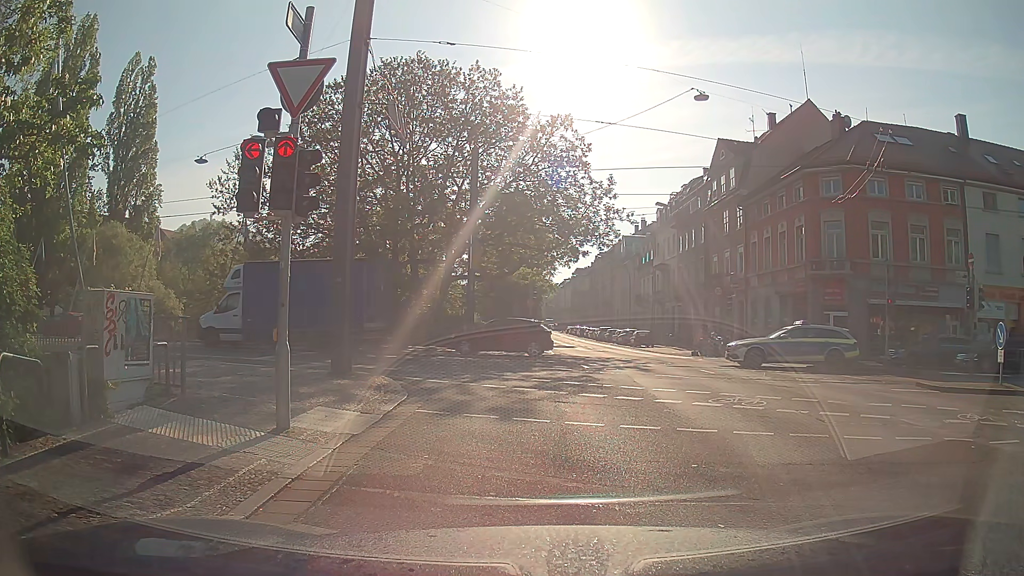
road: primary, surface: asphalt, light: Day
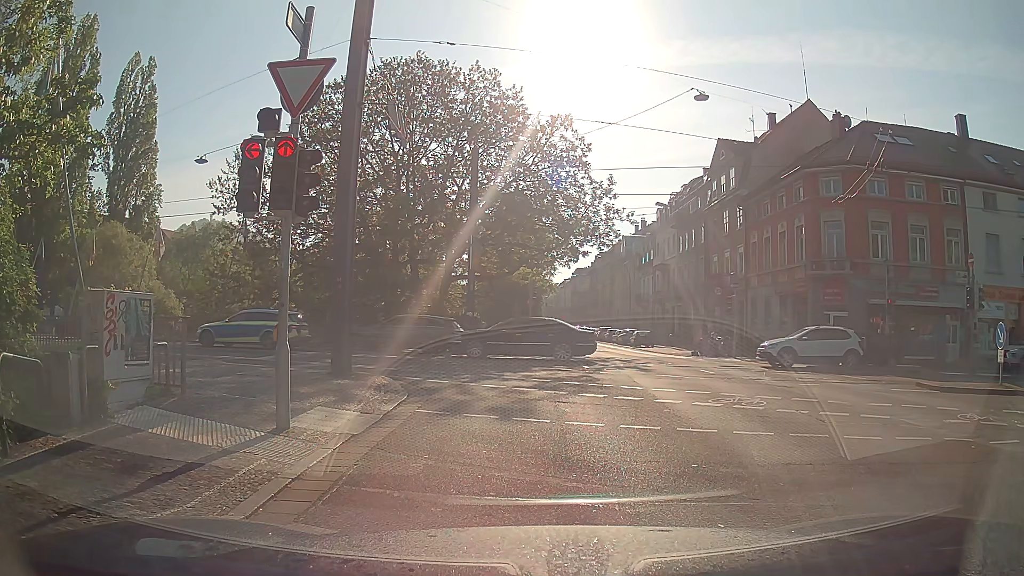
(0.0, 0.0) m; 0°
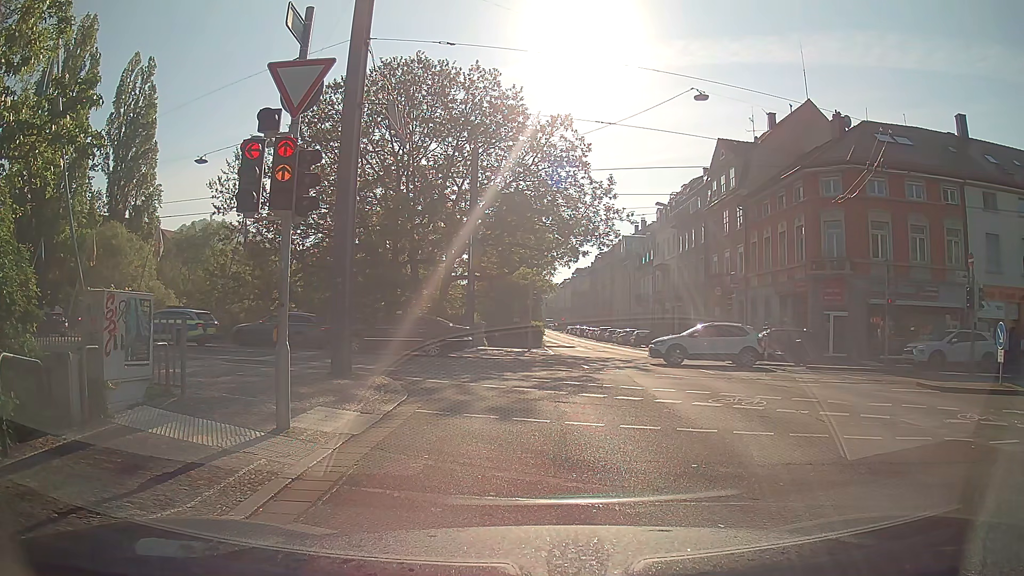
(0.0, 0.0) m; 0°
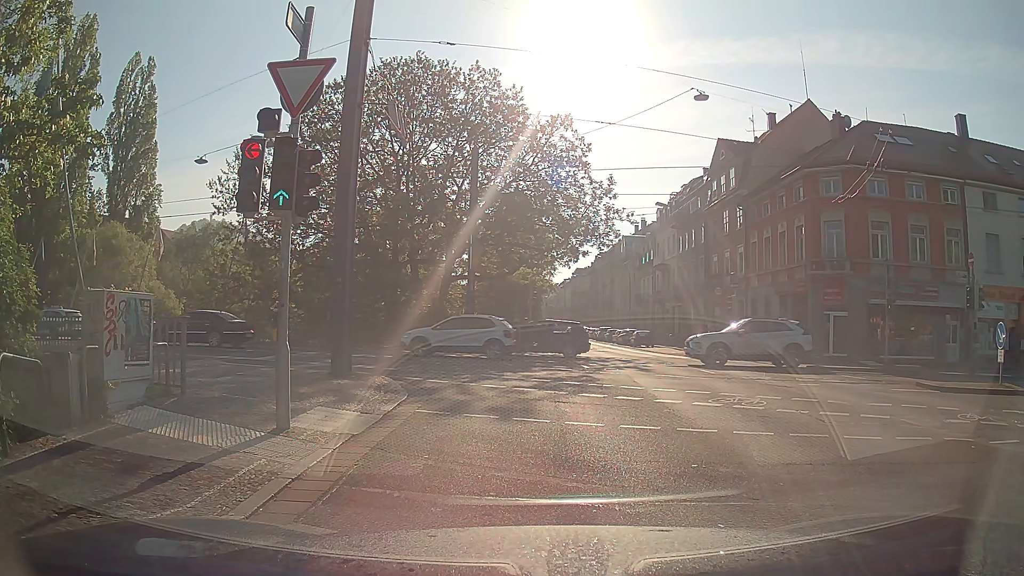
(0.0, 0.0) m; 0°
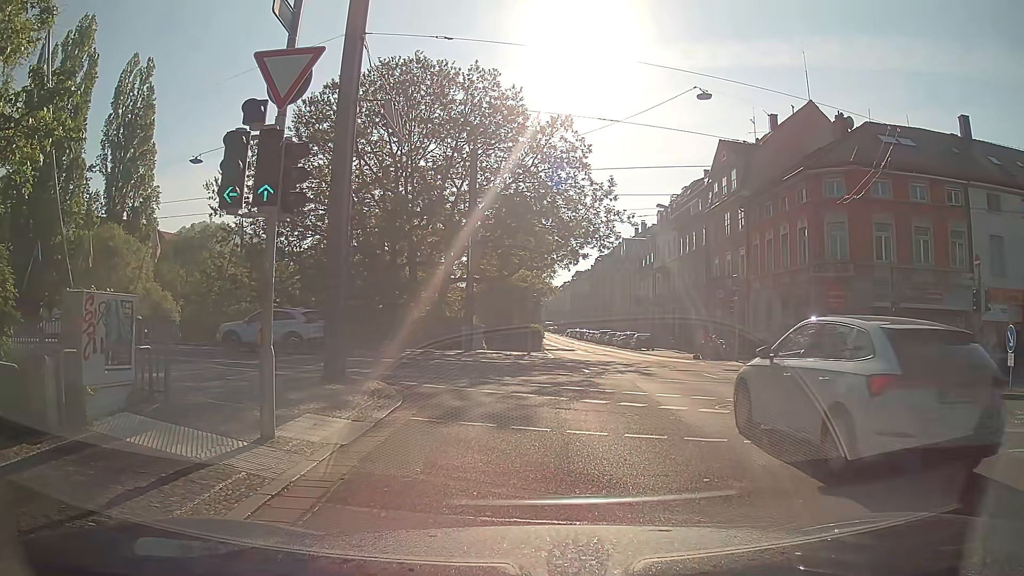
(0.0, +0.5) m; 0°
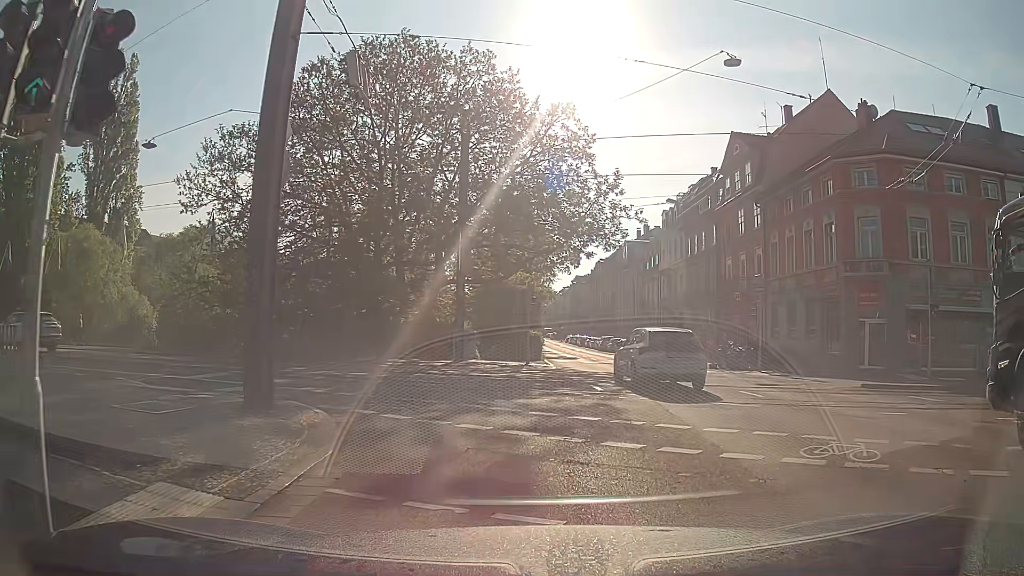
(0.0, +4.0) m; 0°
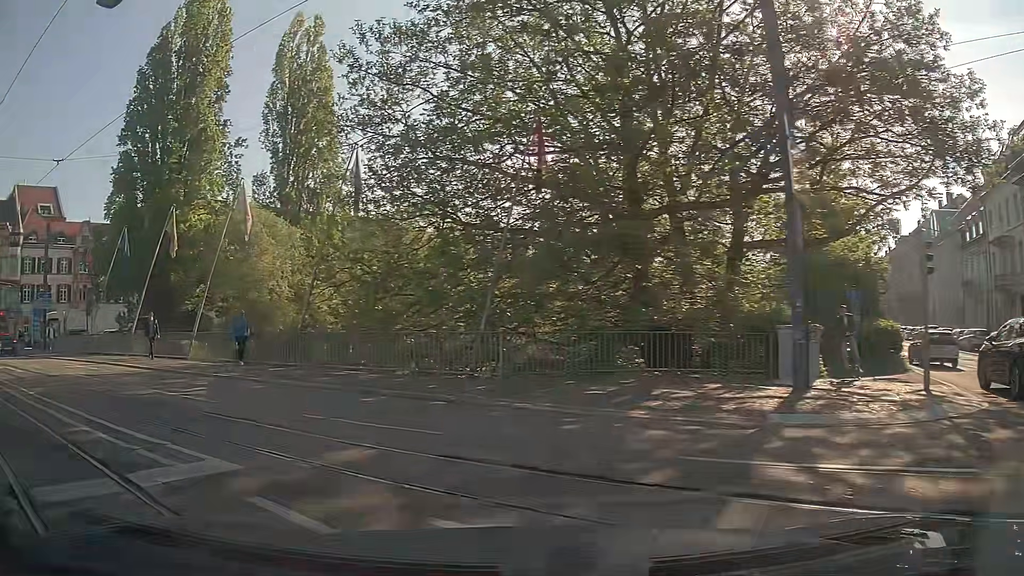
(-2.1, +14.6) m; -27°
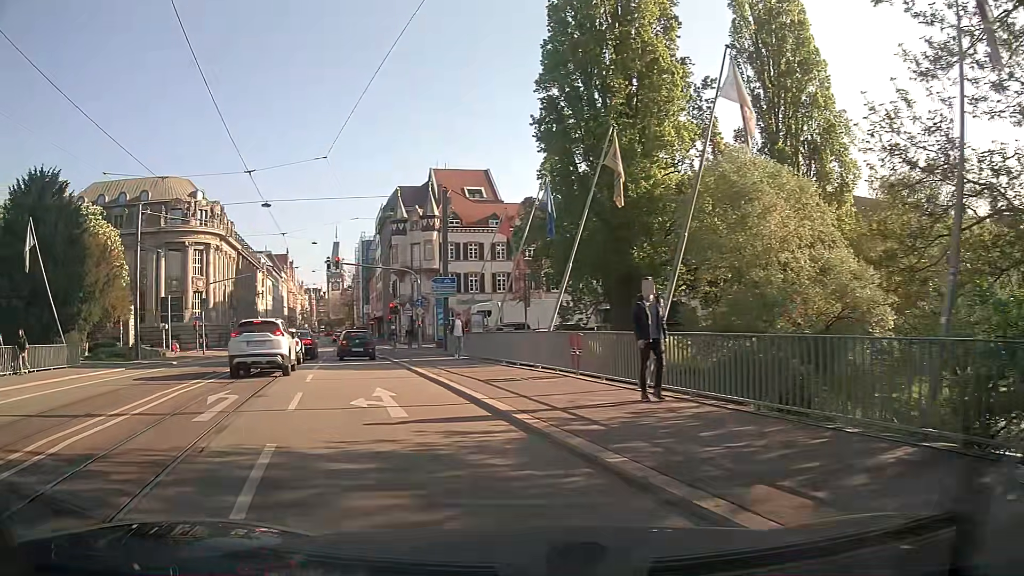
(-5.0, +12.5) m; -41°
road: secondary
